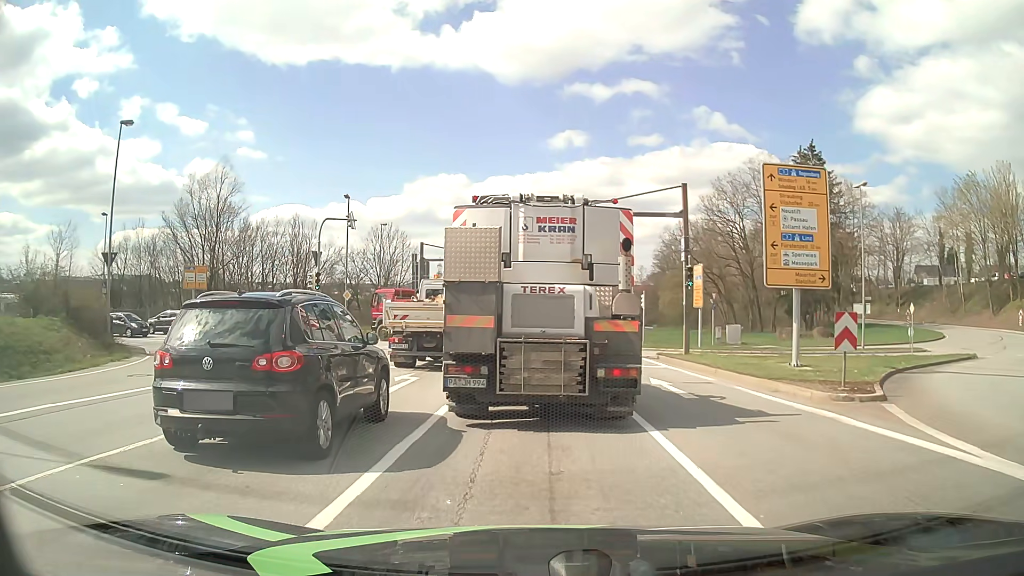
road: primary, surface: asphalt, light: Day
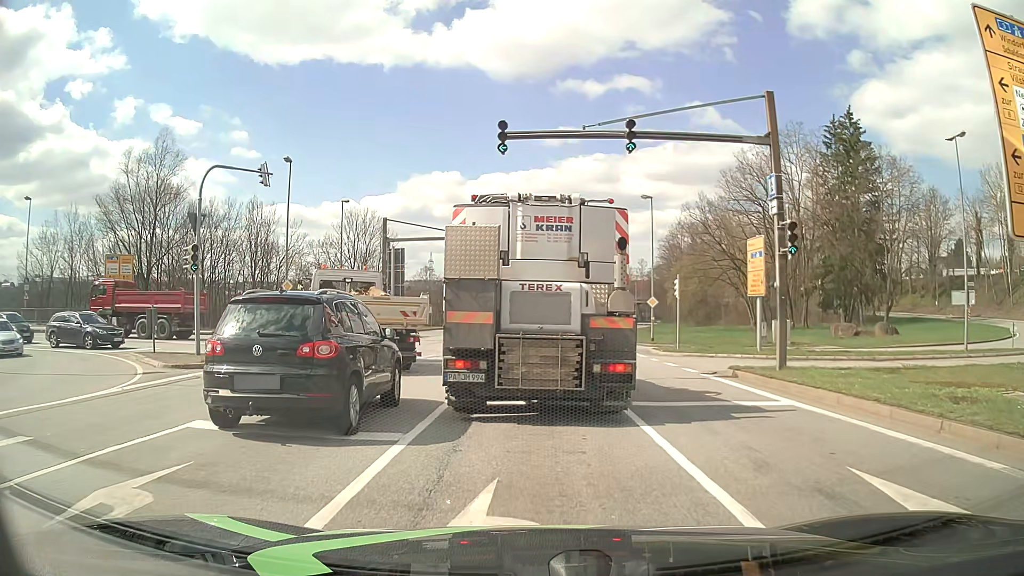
(0.0, +11.6) m; 0°
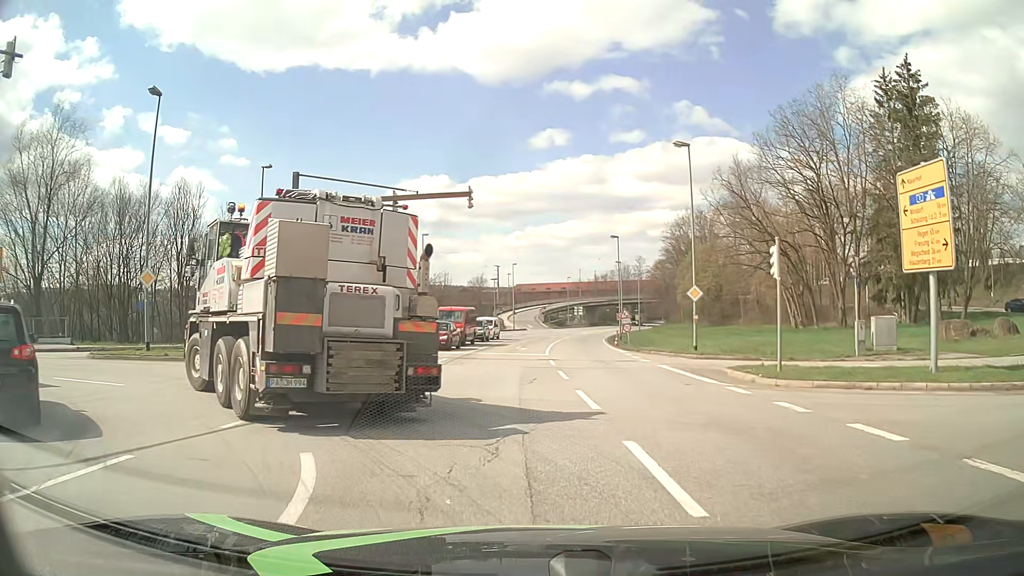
(+0.2, +14.4) m; +2°
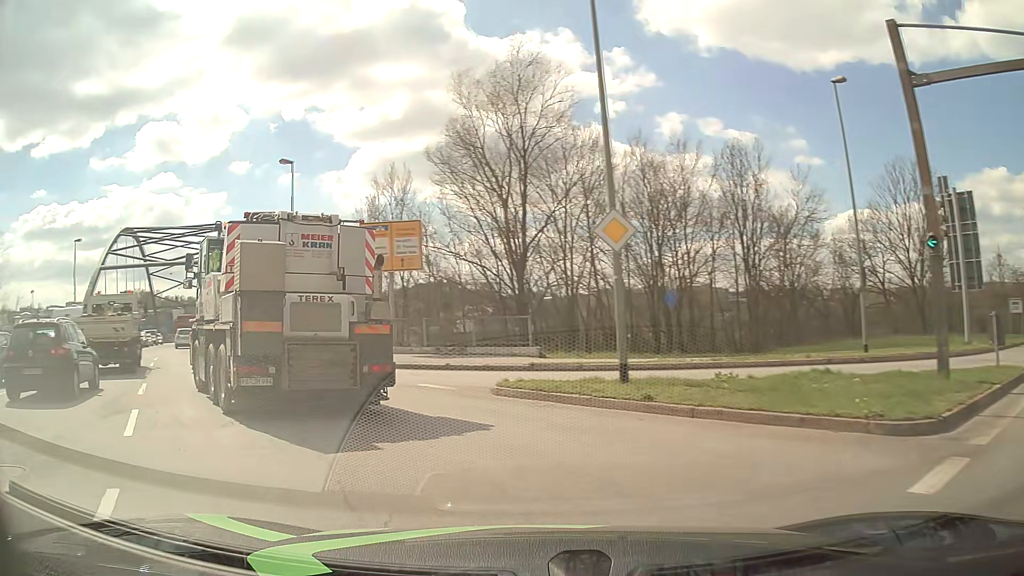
(-4.9, +13.4) m; -51°
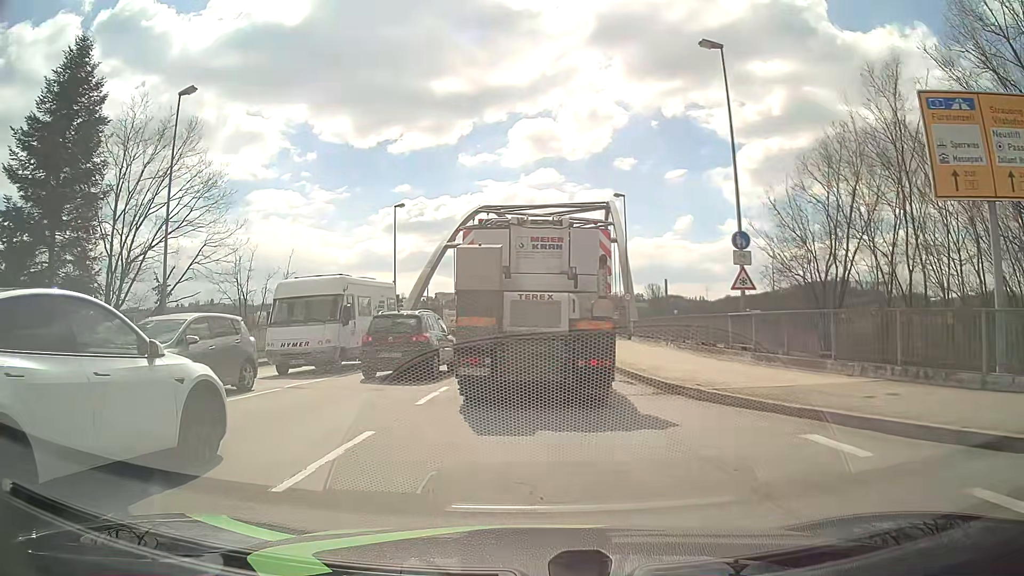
(-6.5, +14.6) m; -35°
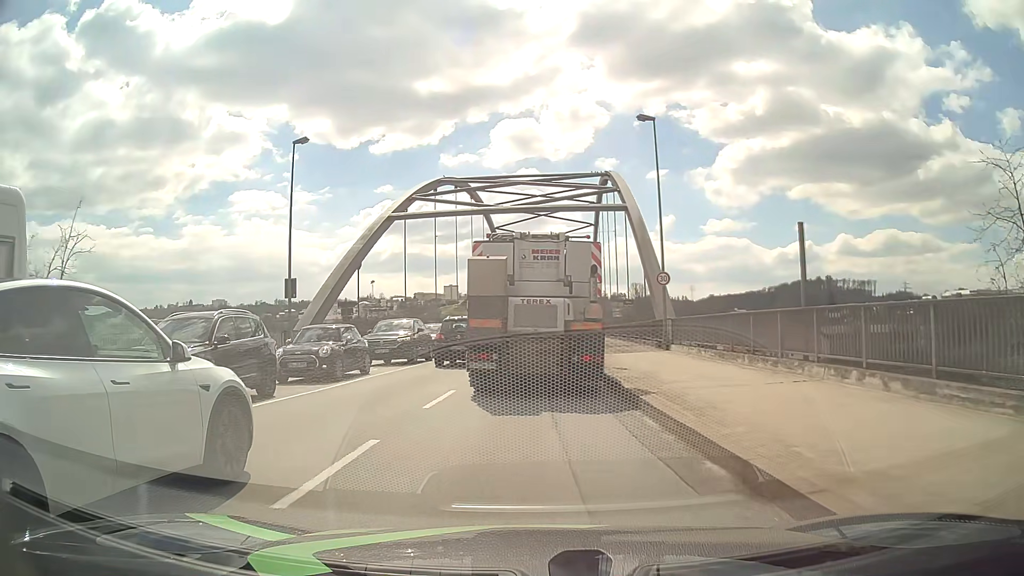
(+0.4, +18.6) m; +3°
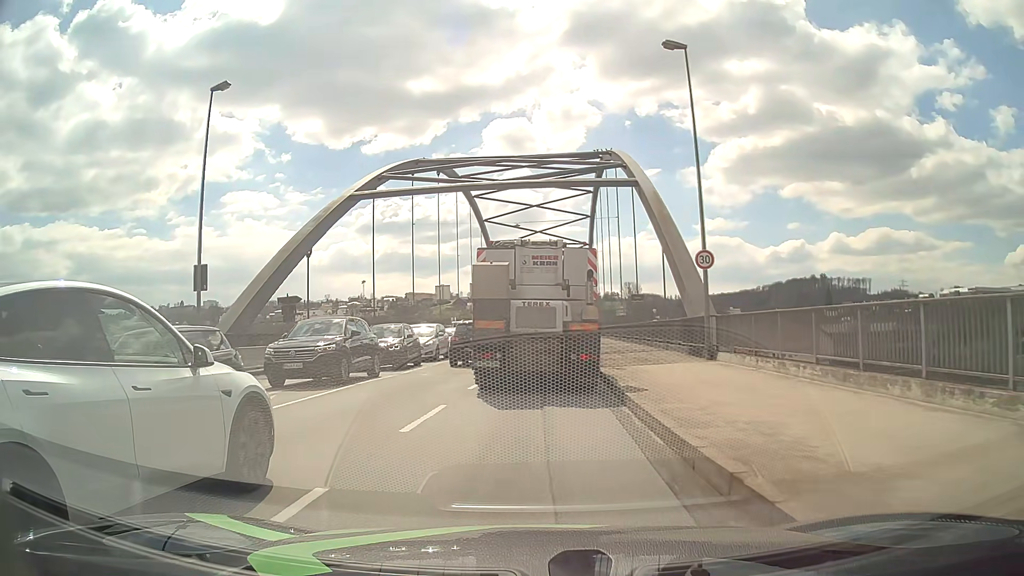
(0.0, +8.3) m; 0°
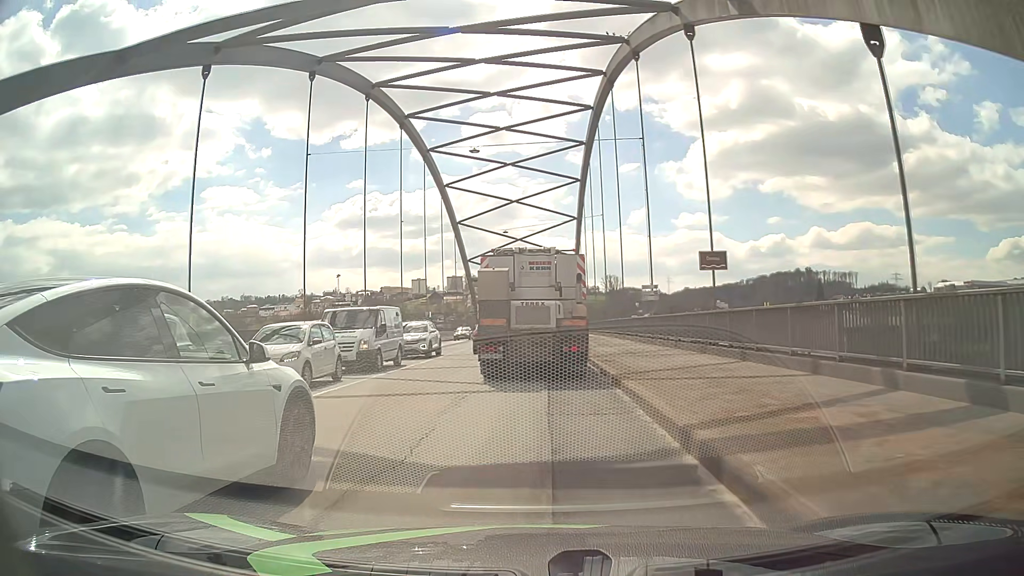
(+0.5, +23.2) m; +1°
